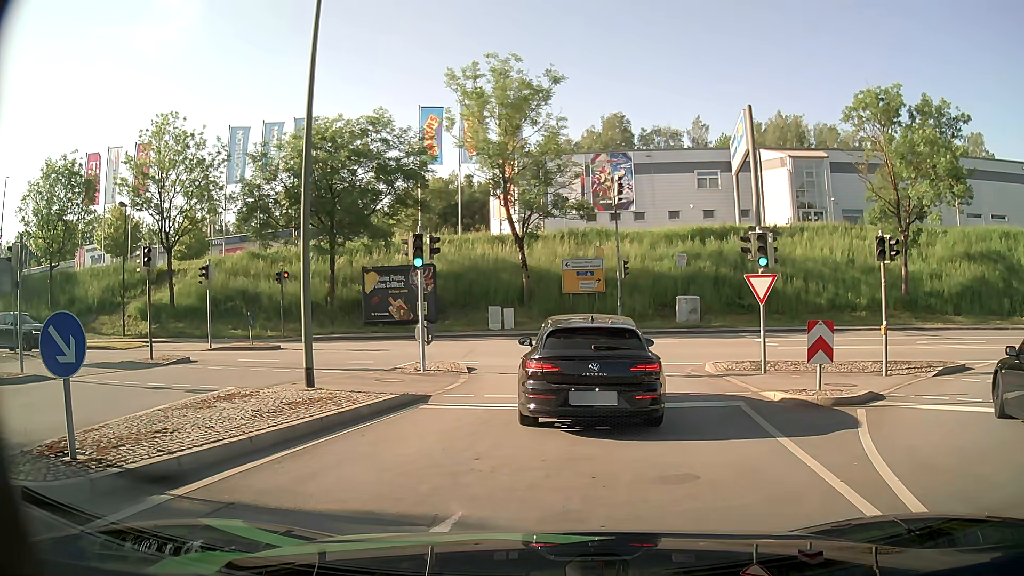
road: primary_link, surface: asphalt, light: Day
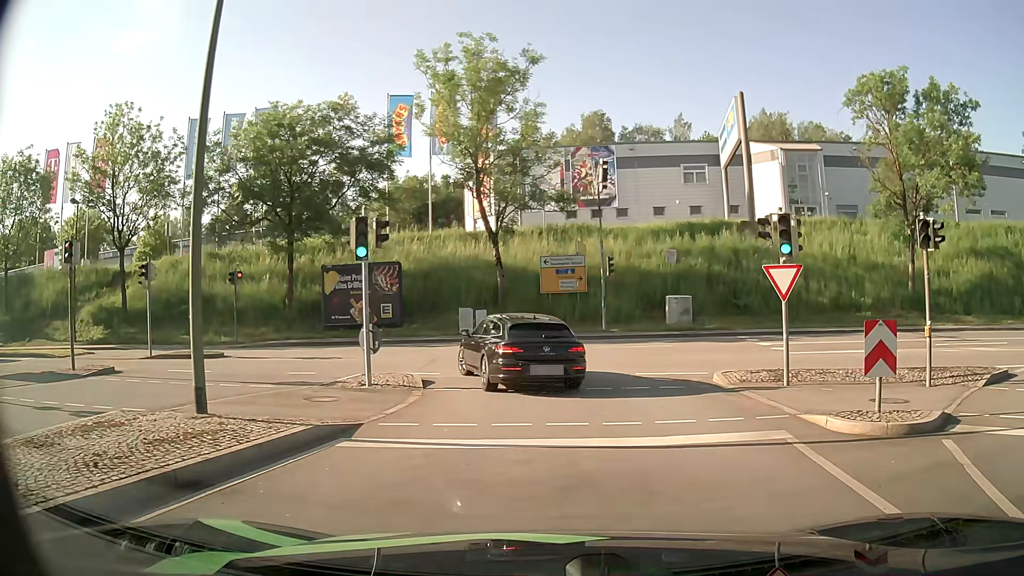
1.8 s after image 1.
(+0.1, +3.3) m; +2°
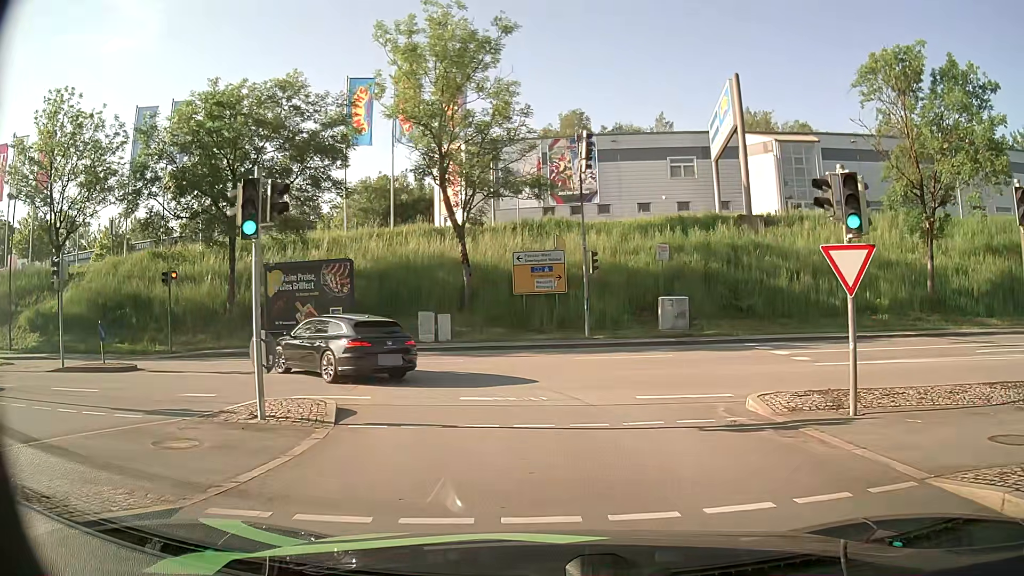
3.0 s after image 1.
(+0.1, +4.3) m; +3°
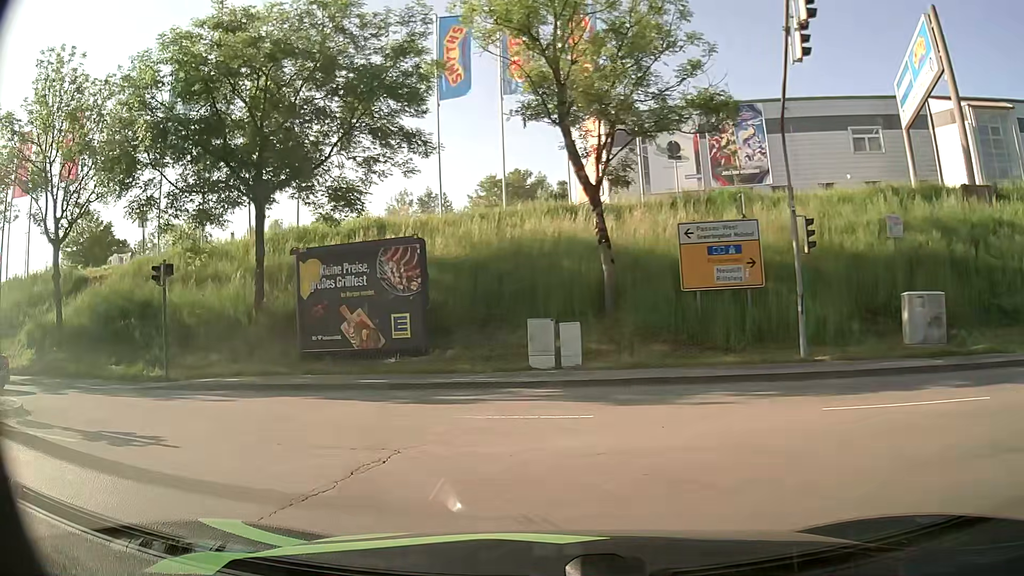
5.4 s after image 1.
(-0.5, +10.1) m; -13°
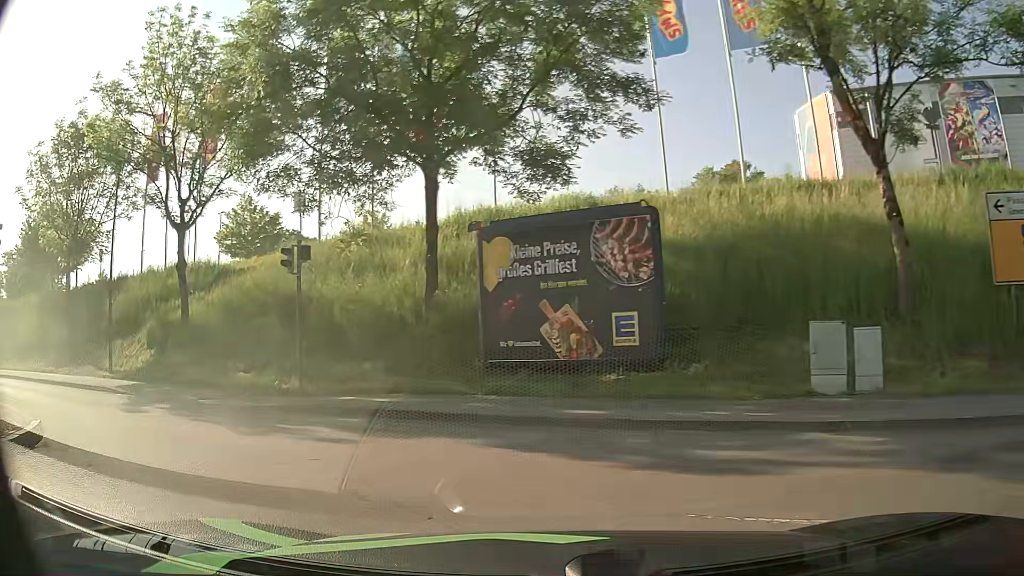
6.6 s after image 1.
(-0.8, +5.0) m; -18°
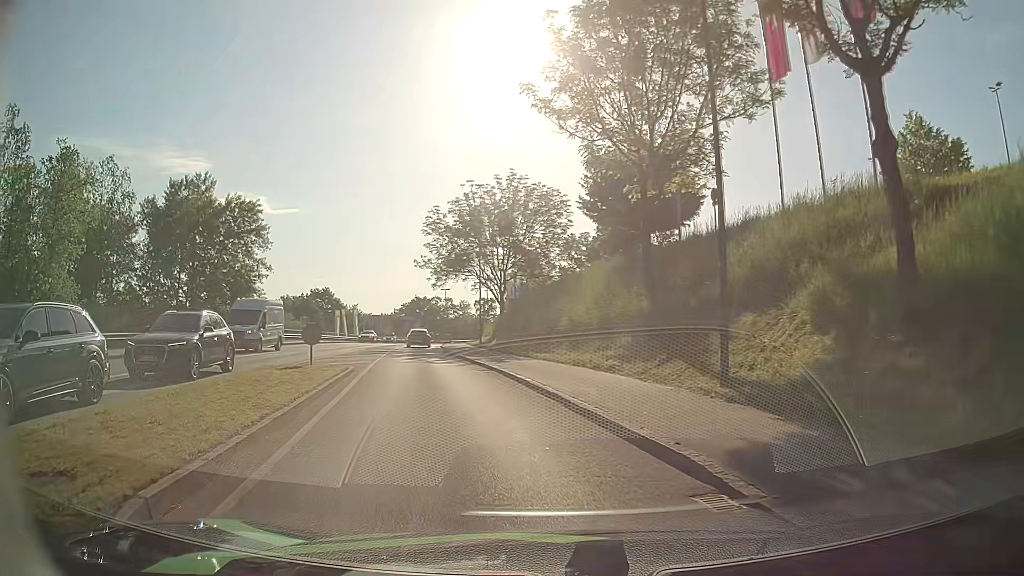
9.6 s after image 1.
(-6.6, +11.7) m; -55°
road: tertiary
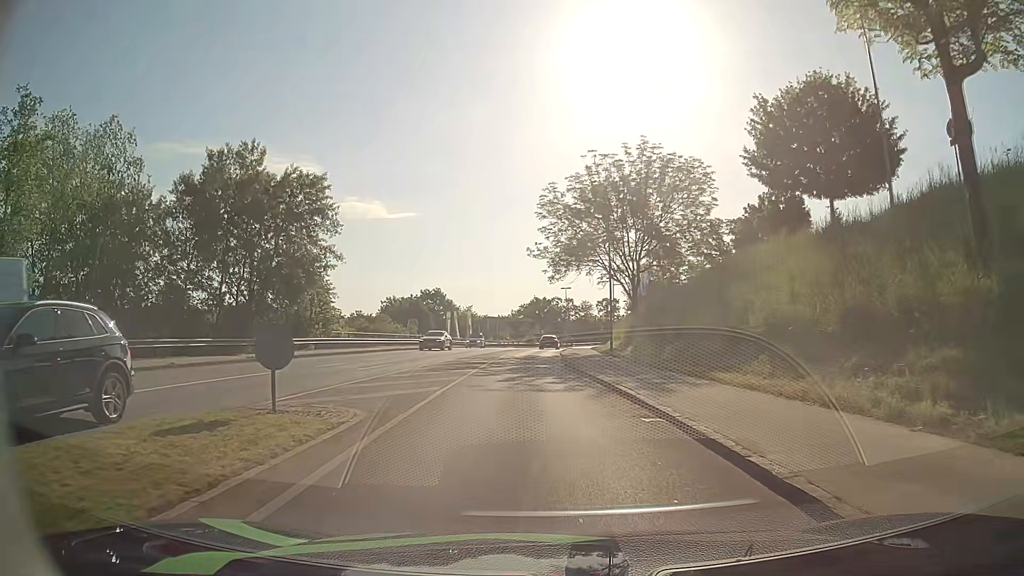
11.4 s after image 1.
(-1.1, +10.8) m; -10°
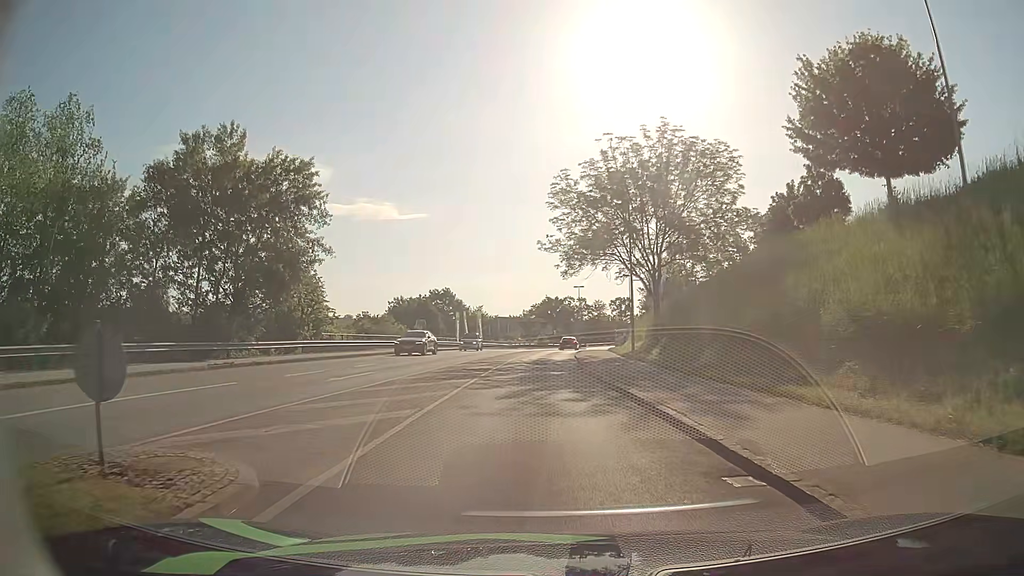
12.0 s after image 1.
(0.0, +4.3) m; -1°
